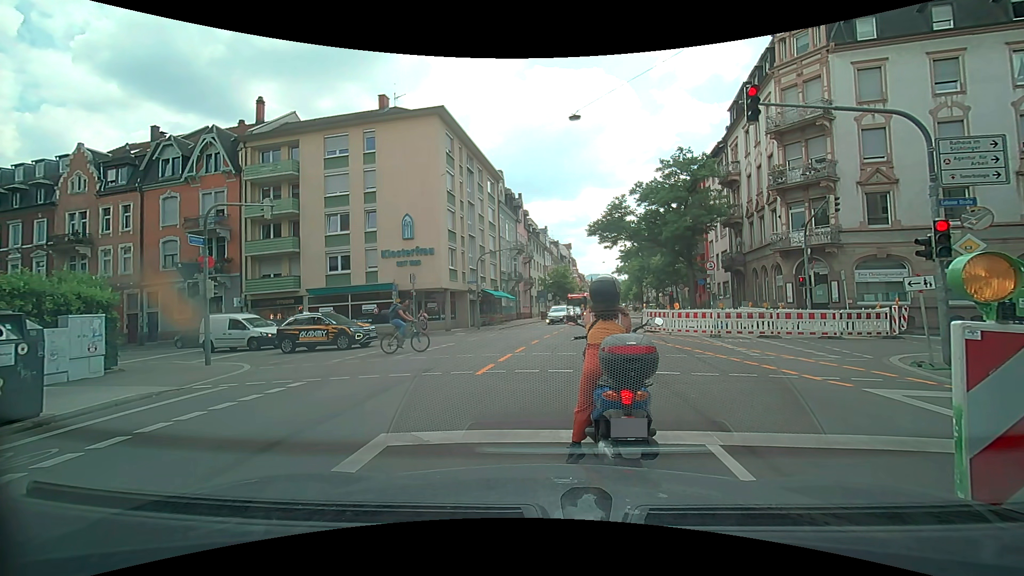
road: secondary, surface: asphalt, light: Day
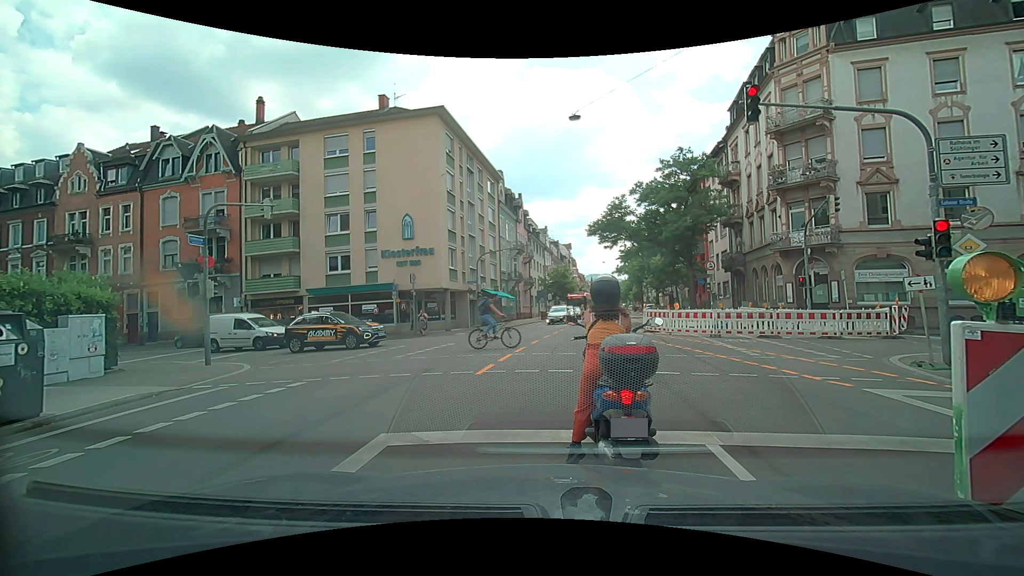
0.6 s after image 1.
(0.0, 0.0) m; 0°
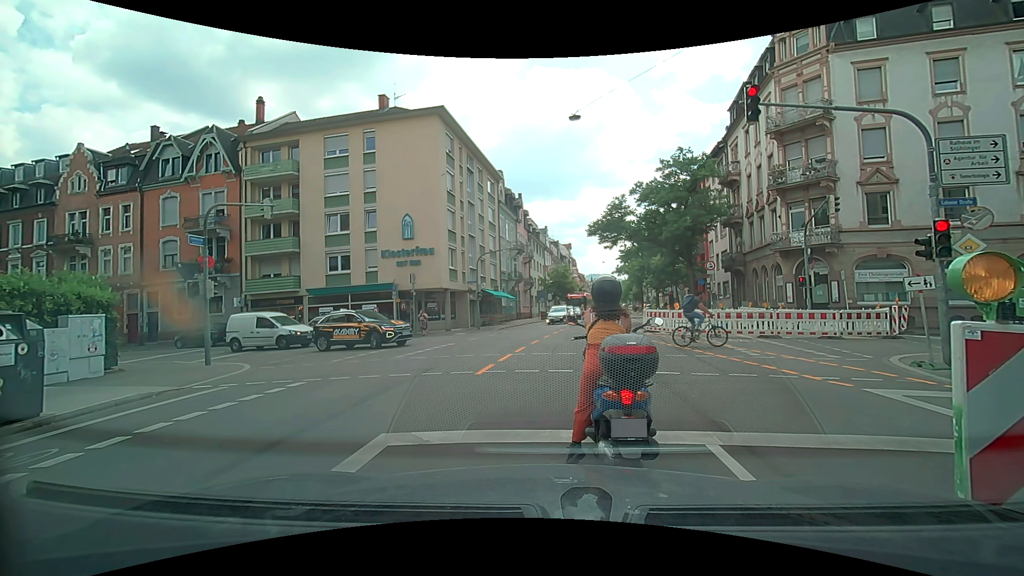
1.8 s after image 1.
(0.0, 0.0) m; 0°
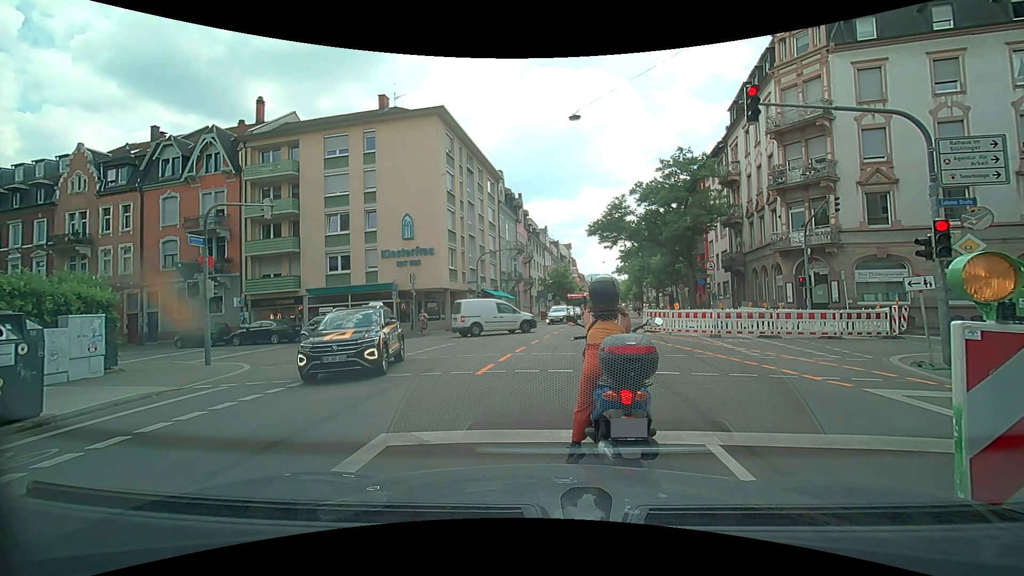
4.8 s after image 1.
(0.0, 0.0) m; 0°
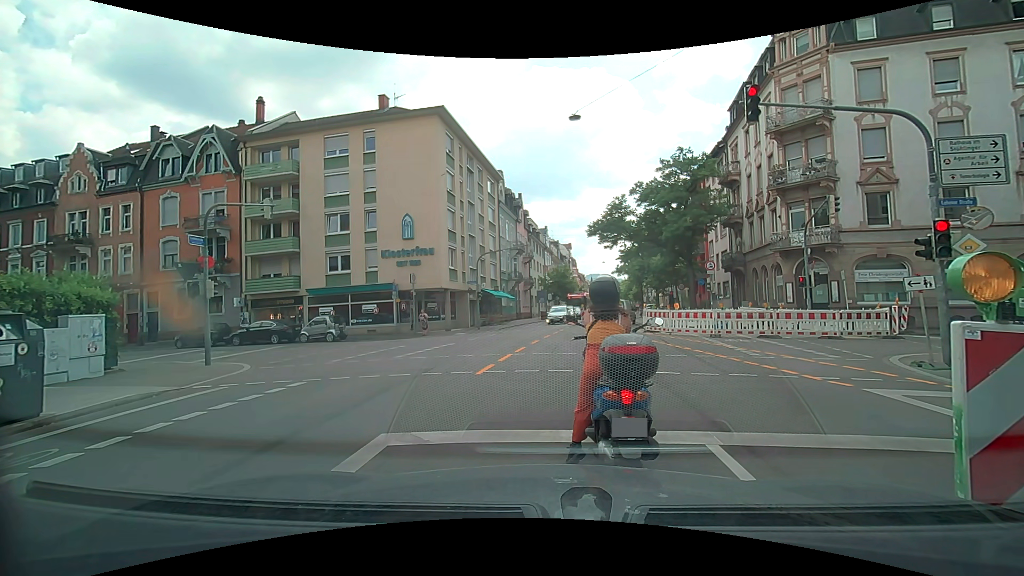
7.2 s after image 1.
(0.0, 0.0) m; 0°
(+1, +10) (+3, +20) (+5, +30) (+8, +39) (+11, +49) (+13, +58) (+15, +68) (+17, +78) (+19, +88) (+21, +97) m
